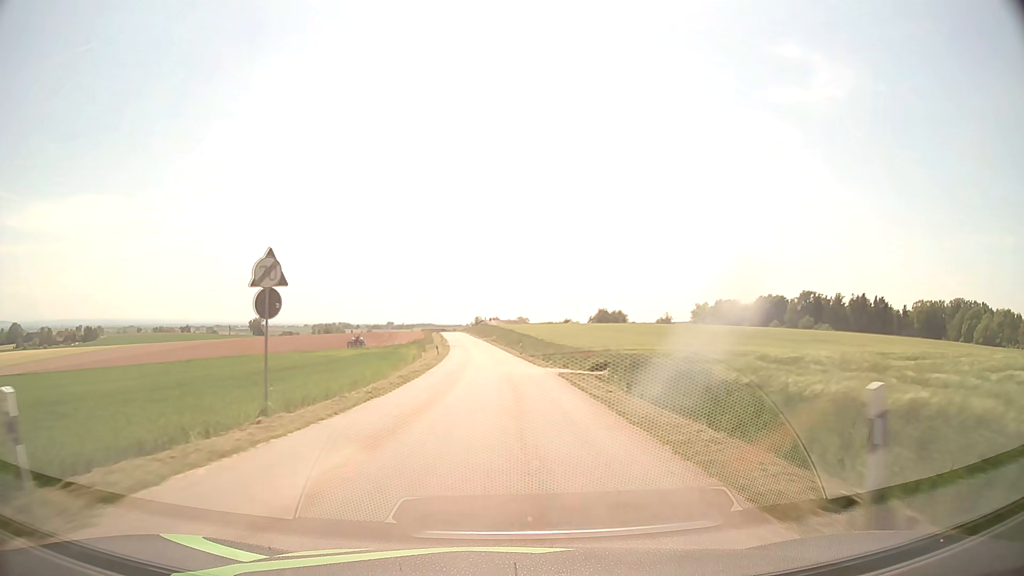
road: tertiary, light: Day
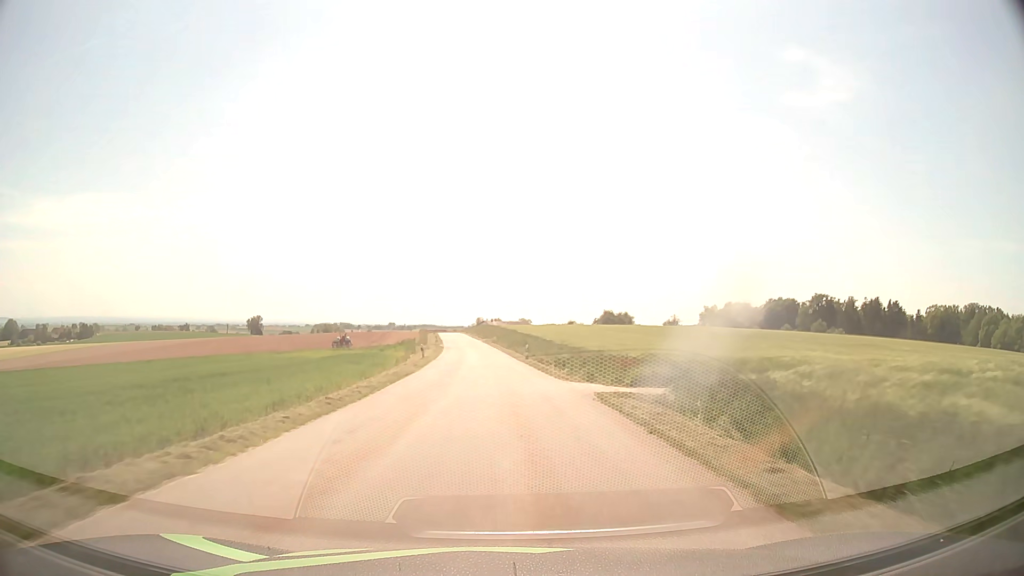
(0.0, +10.8) m; 0°
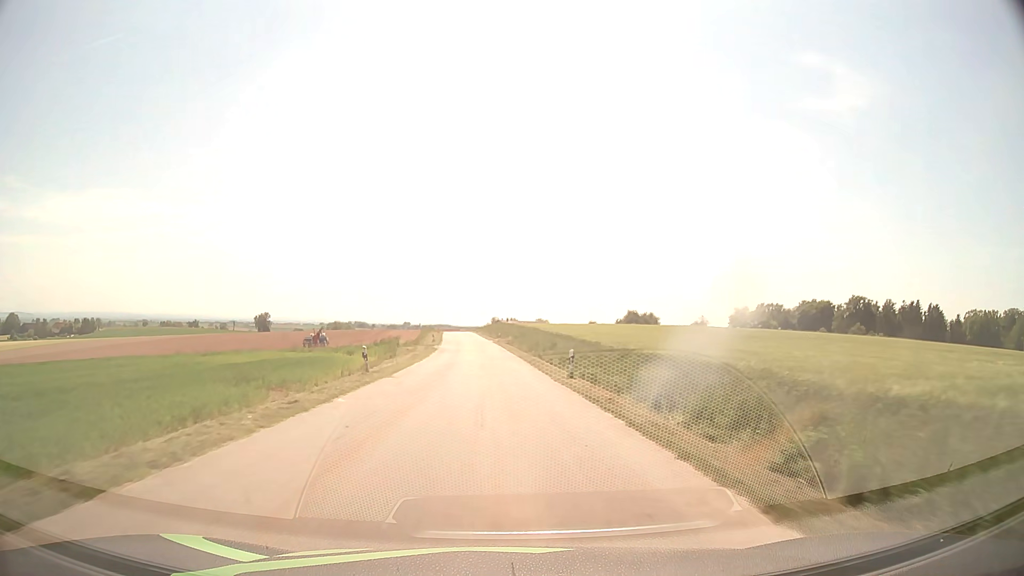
(-0.2, +21.5) m; -1°
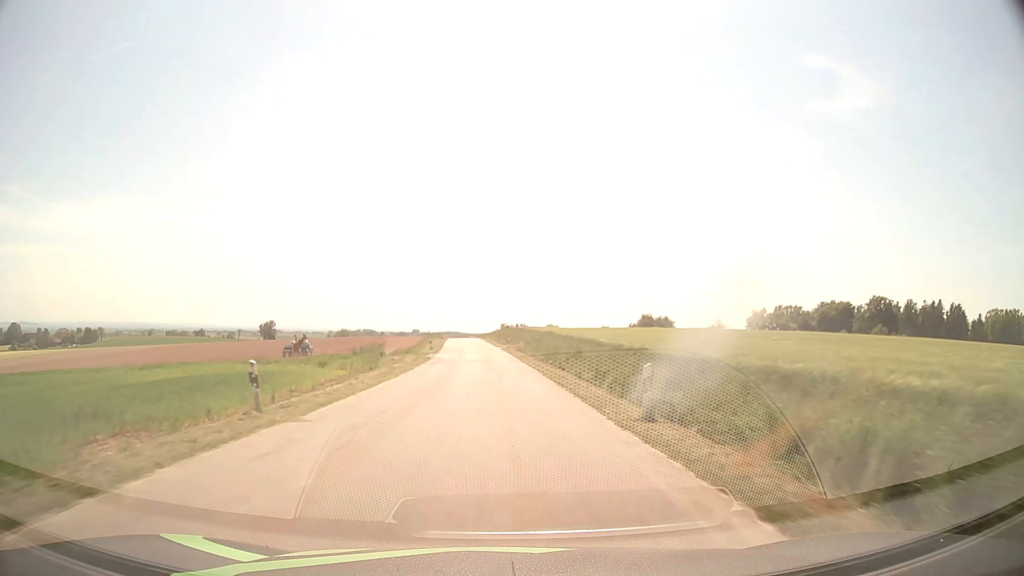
(-0.1, +10.7) m; -1°
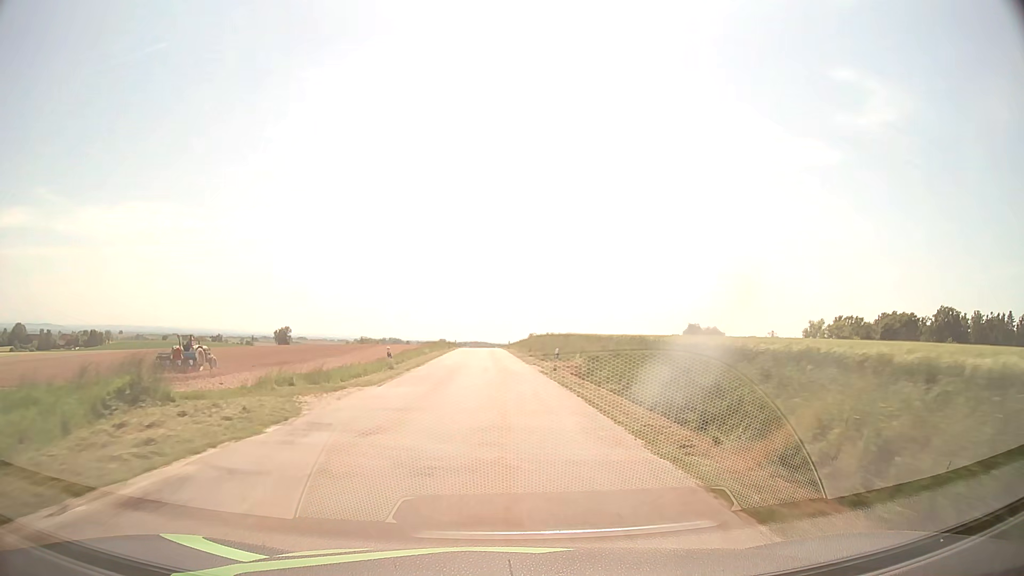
(-0.6, +32.1) m; -2°
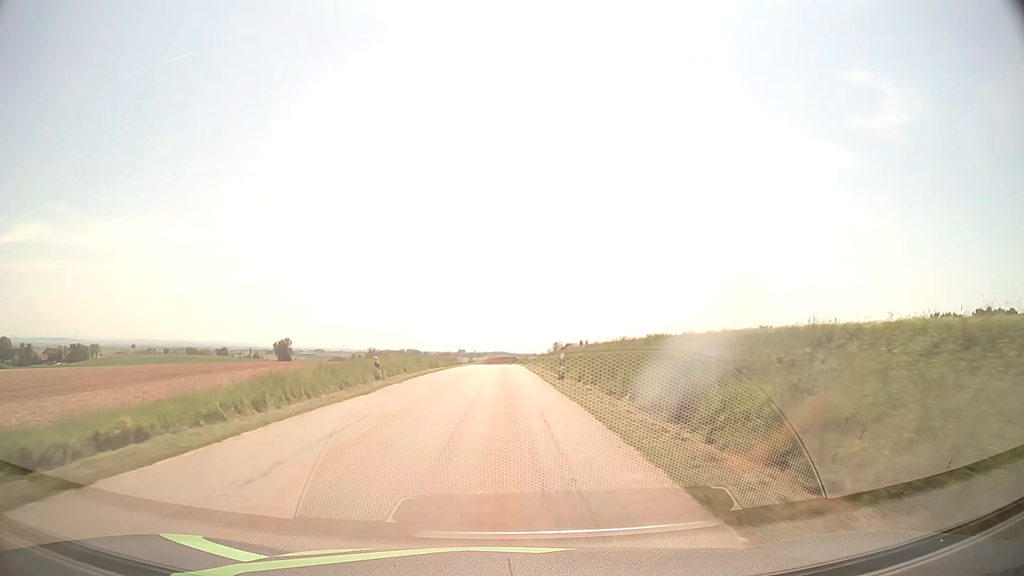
(-0.9, +53.1) m; -2°
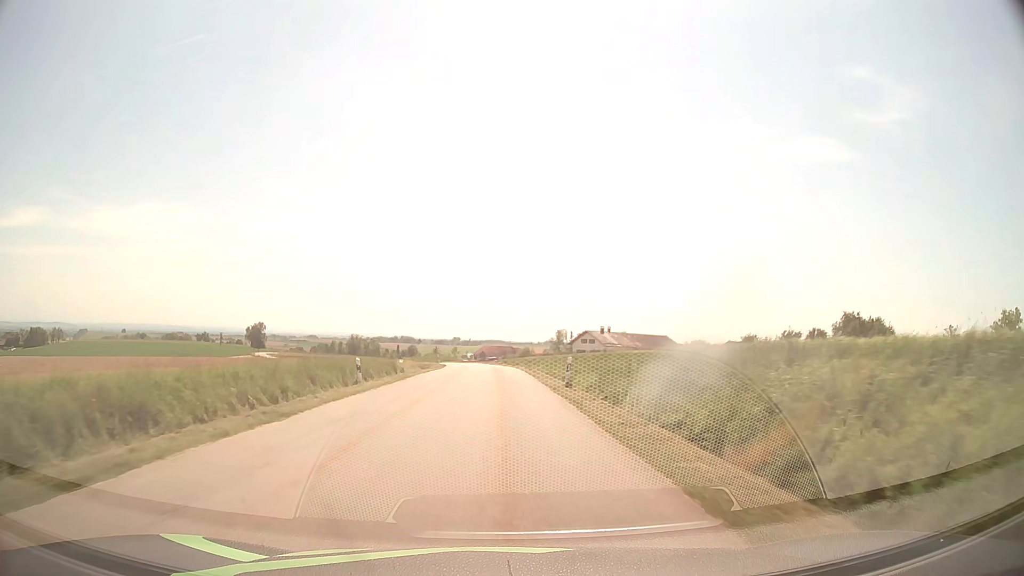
(-0.2, +53.4) m; 0°
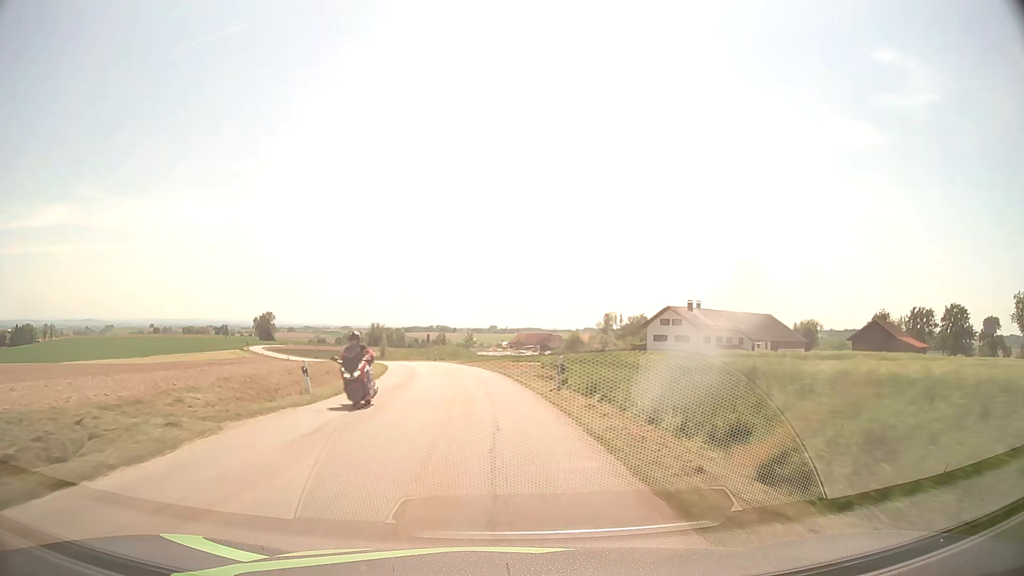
(-0.5, +54.1) m; -2°
(0, +10) (-1, +20) (-2, +30) (-3, +40) (-5, +50) (-7, +59) (-10, +69) (-13, +79) (-16, +88) (-20, +97) m
